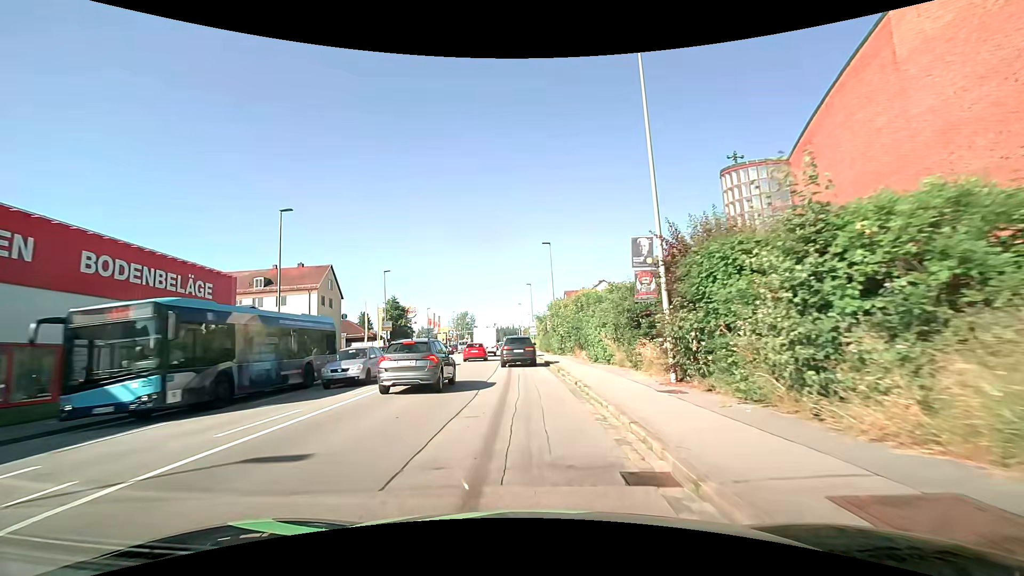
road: tertiary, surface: asphalt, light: Day
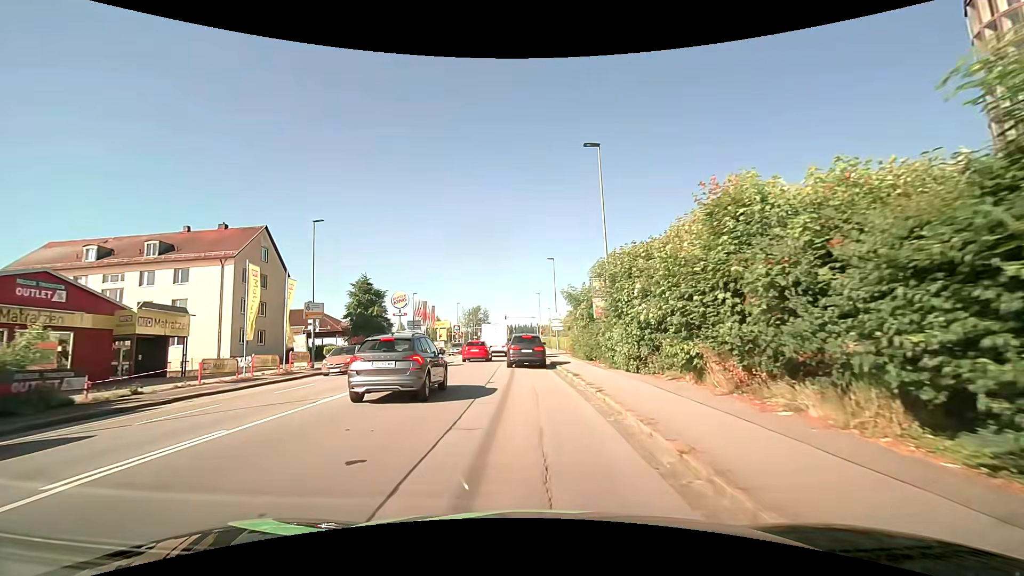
(-0.3, +23.3) m; -1°
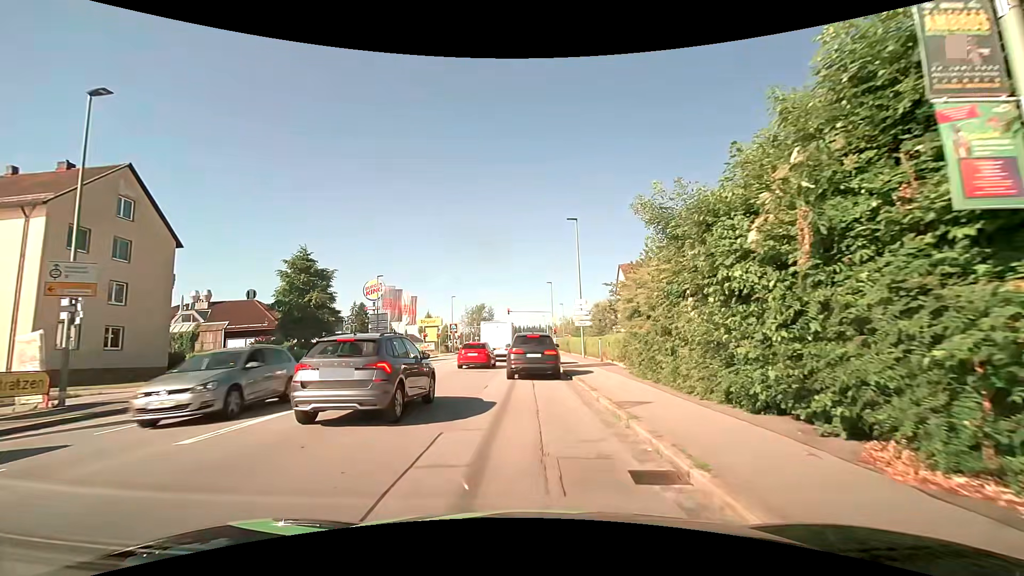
(-0.3, +18.5) m; -1°
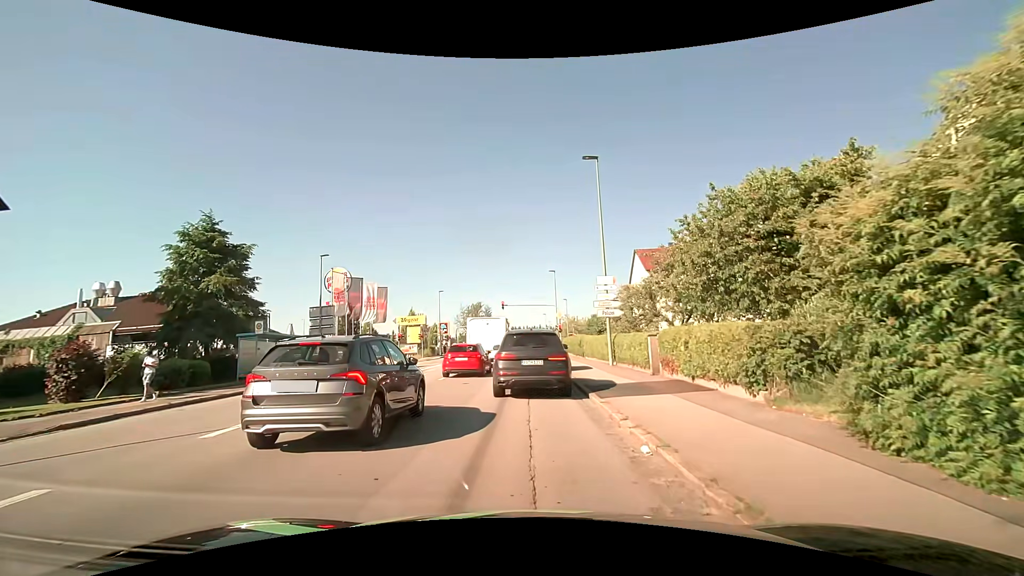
(0.0, +12.3) m; 0°
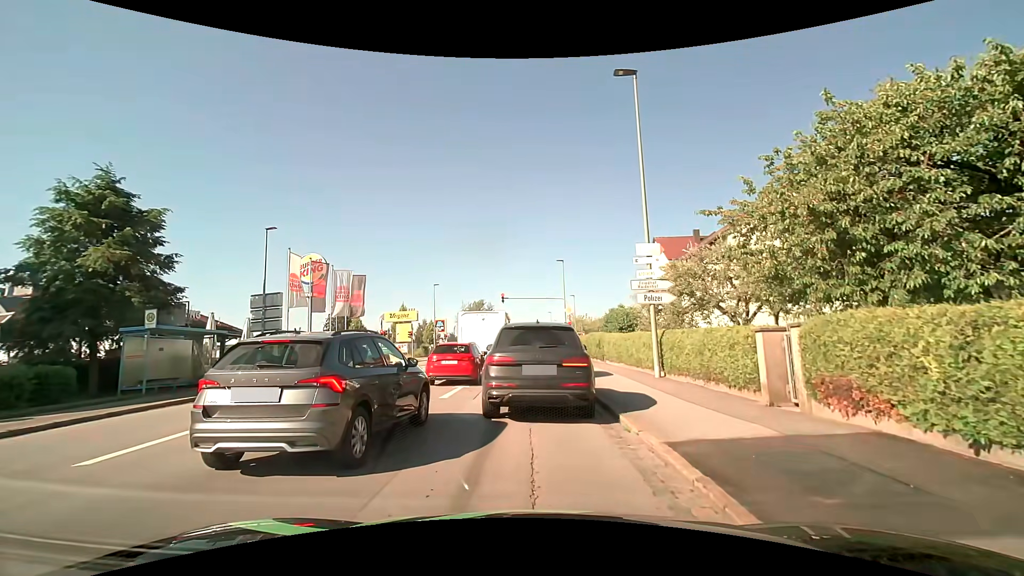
(0.0, +7.7) m; 0°
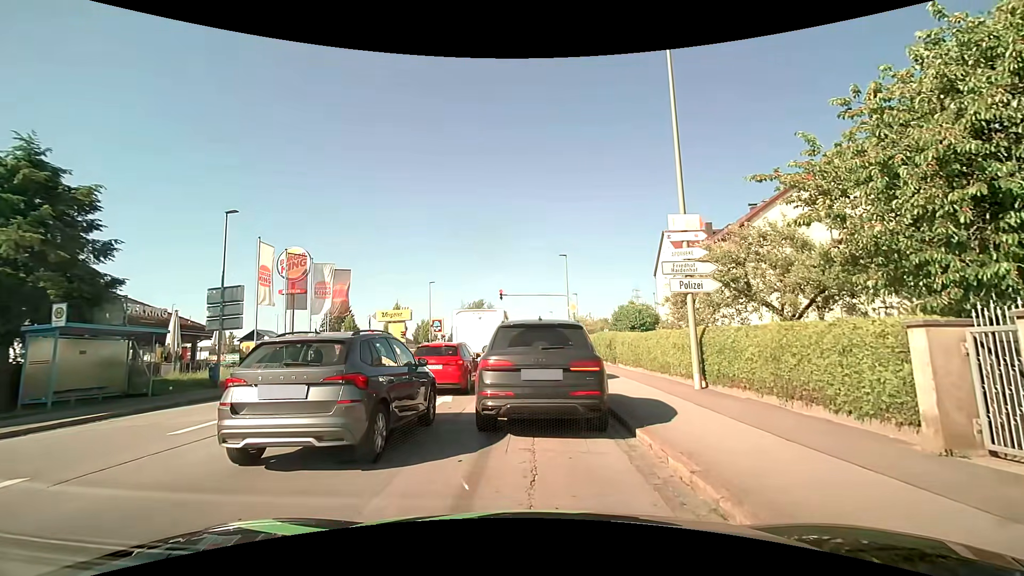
(0.0, +3.5) m; +1°
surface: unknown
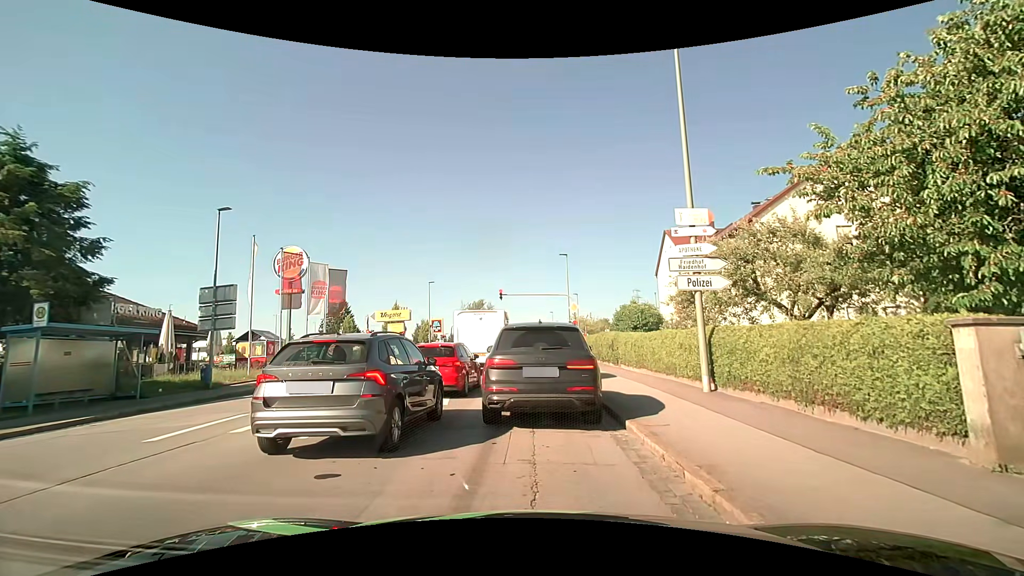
(0.0, +0.6) m; 0°
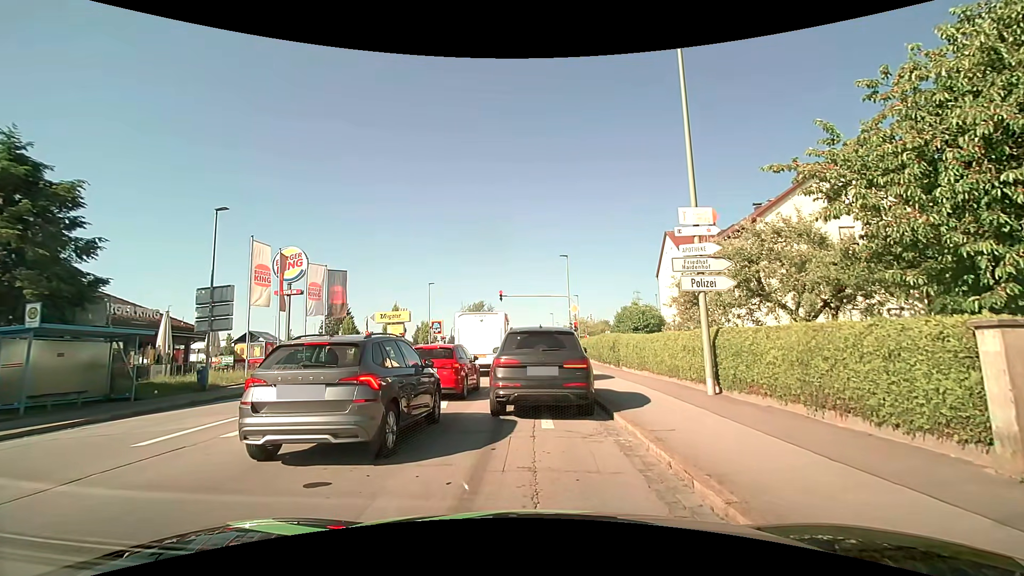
(0.0, +0.3) m; 0°
(0, +10) (0, +20) (0, +30) (0, +40) (-1, +50) (-1, +60) (-1, +70) (-1, +80) (-1, +90) (-1, +100) m
